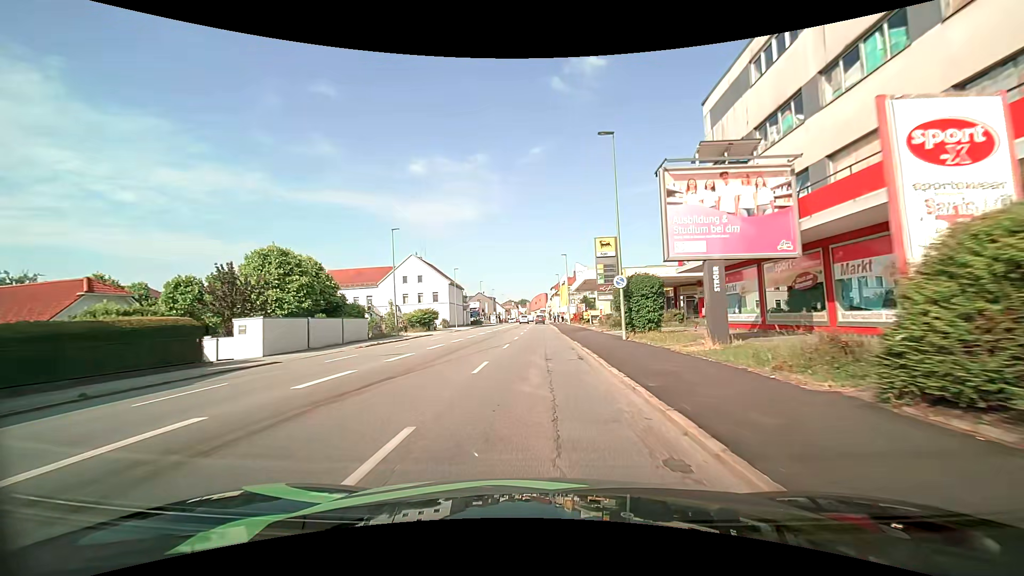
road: tertiary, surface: asphalt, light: Day
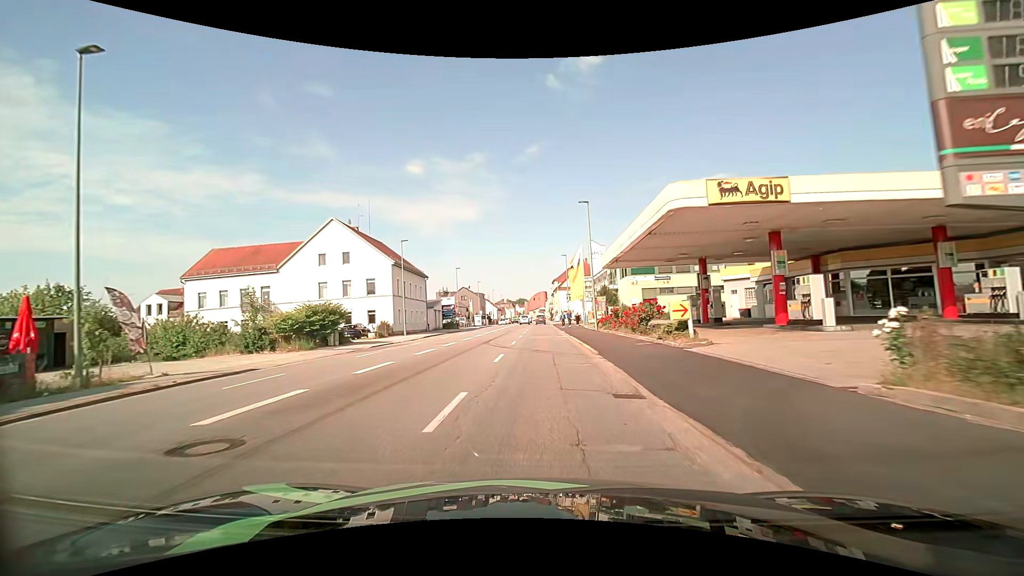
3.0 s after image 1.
(0.0, +33.4) m; 0°
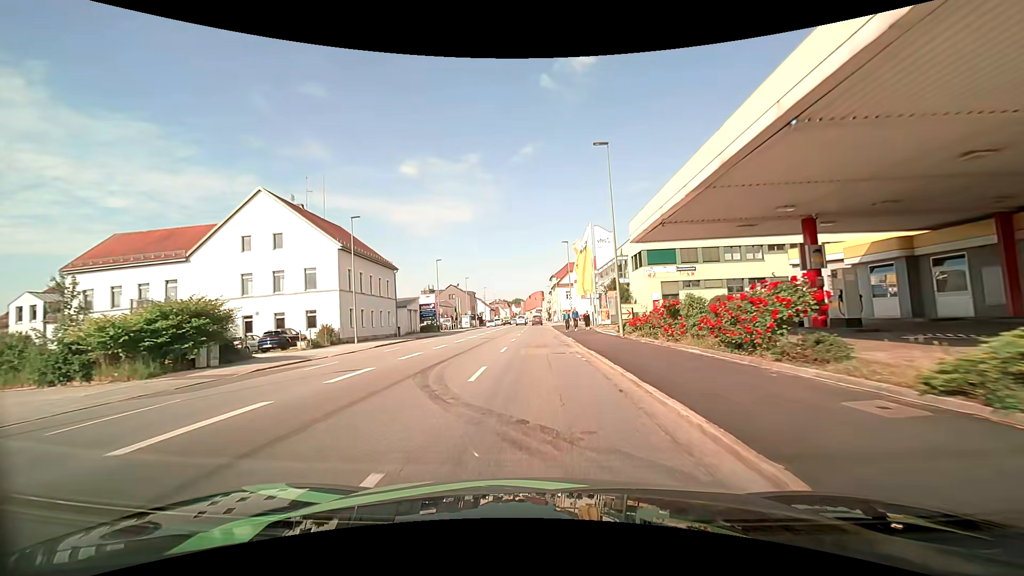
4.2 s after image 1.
(+0.1, +13.4) m; 0°
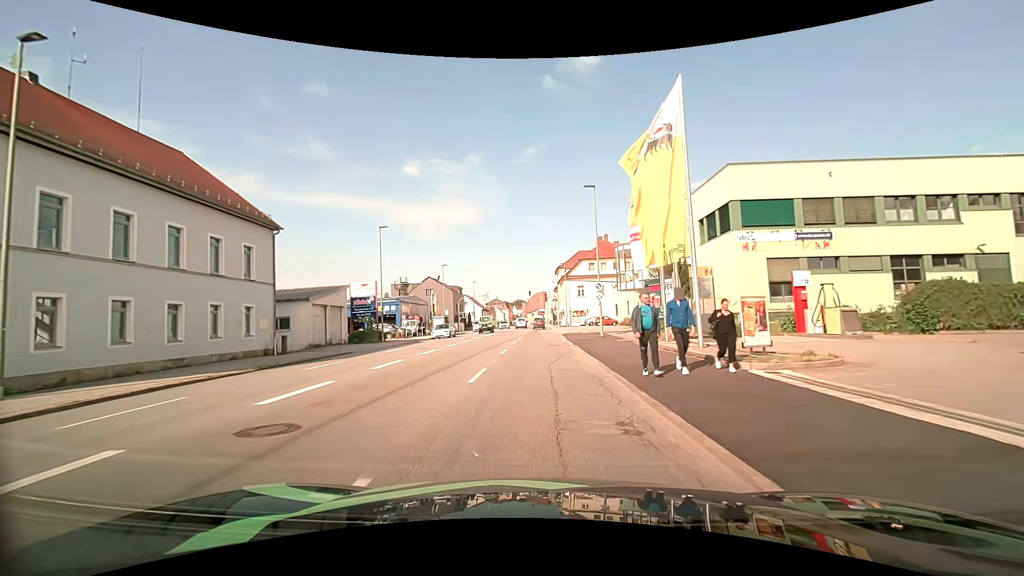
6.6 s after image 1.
(-0.1, +26.9) m; -1°
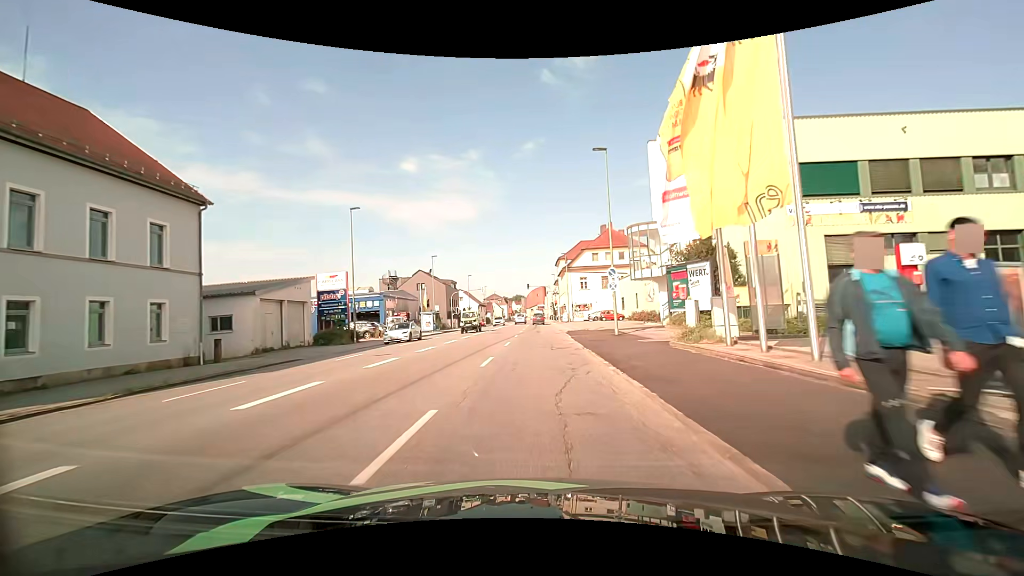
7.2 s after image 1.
(+0.1, +6.6) m; +1°
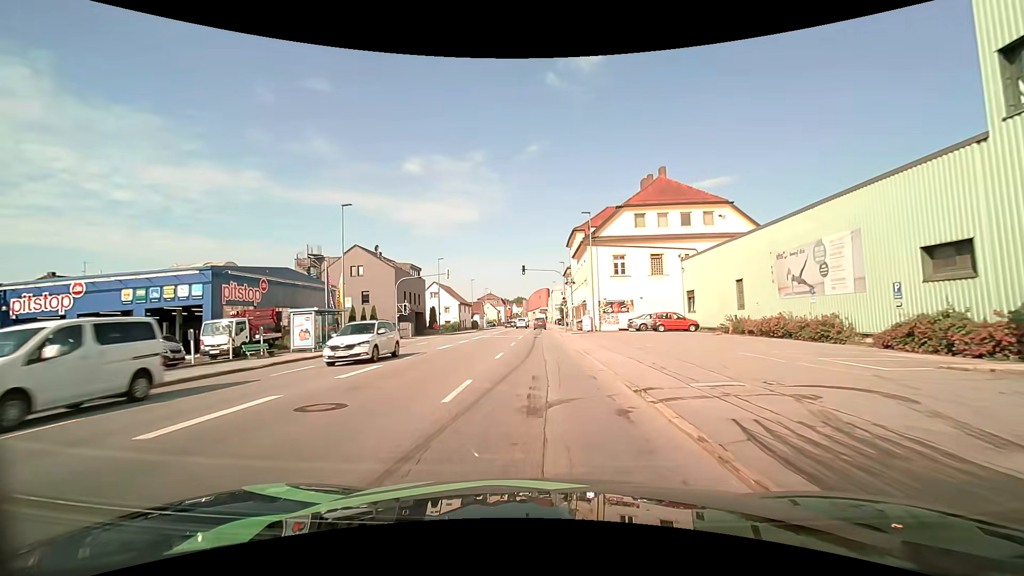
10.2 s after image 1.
(-0.1, +32.0) m; 0°
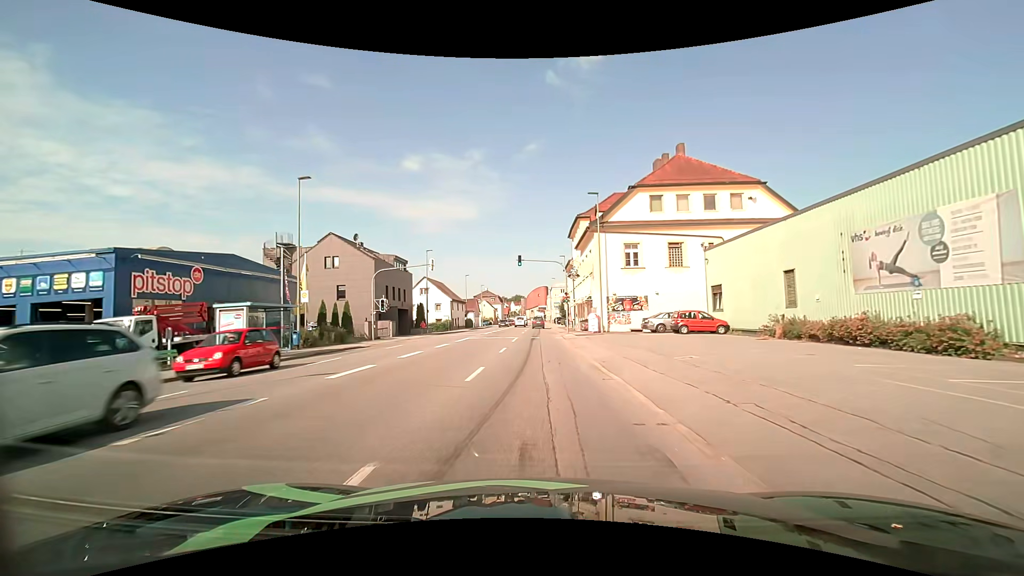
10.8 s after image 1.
(-0.1, +6.4) m; 0°
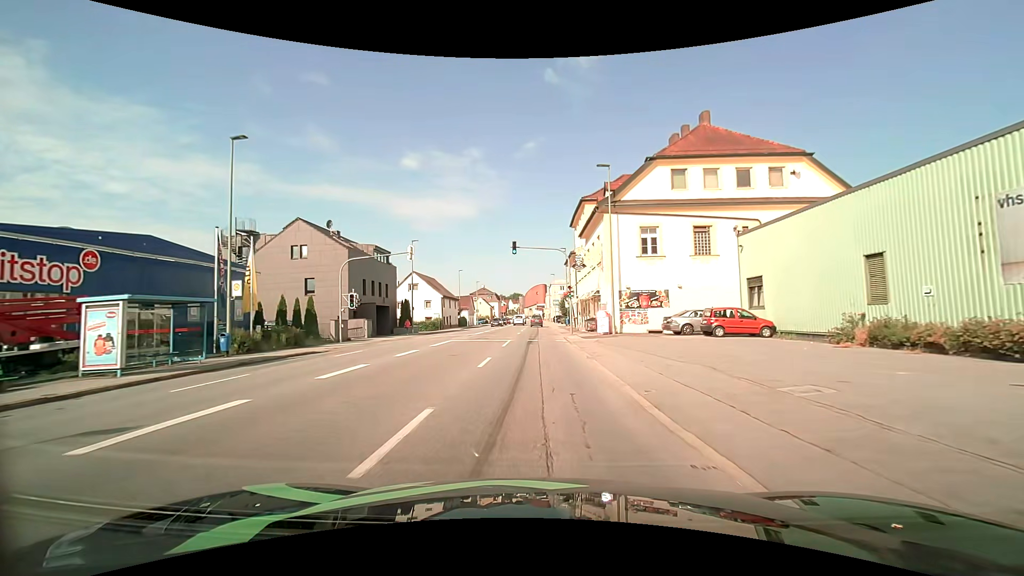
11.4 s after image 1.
(0.0, +6.4) m; 0°
(0, +10) (0, +20) (0, +30) (0, +40) (0, +50) (0, +60) (0, +70) (0, +80) (0, +90) (0, +100) m
